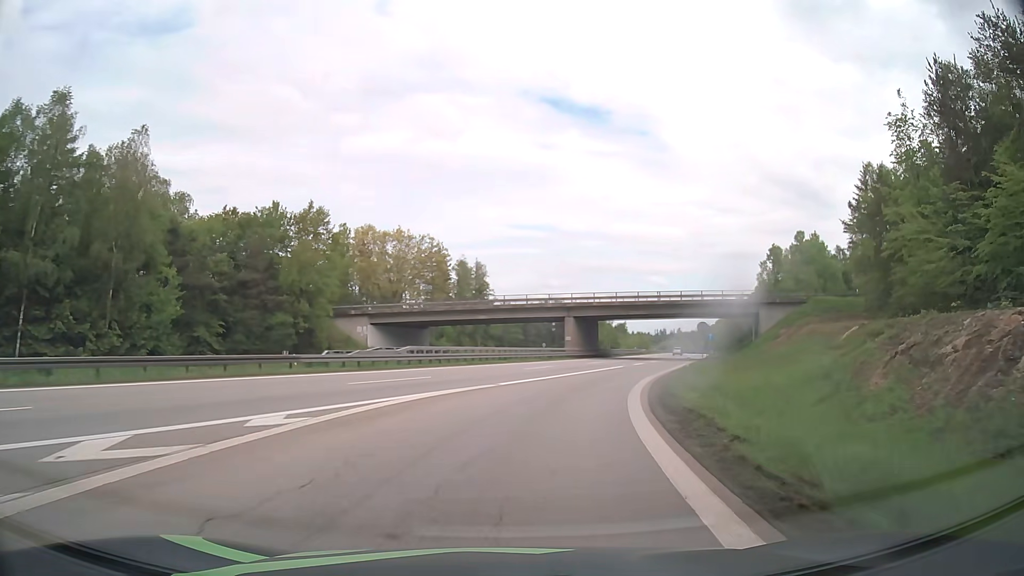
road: motorway_link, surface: asphalt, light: Day
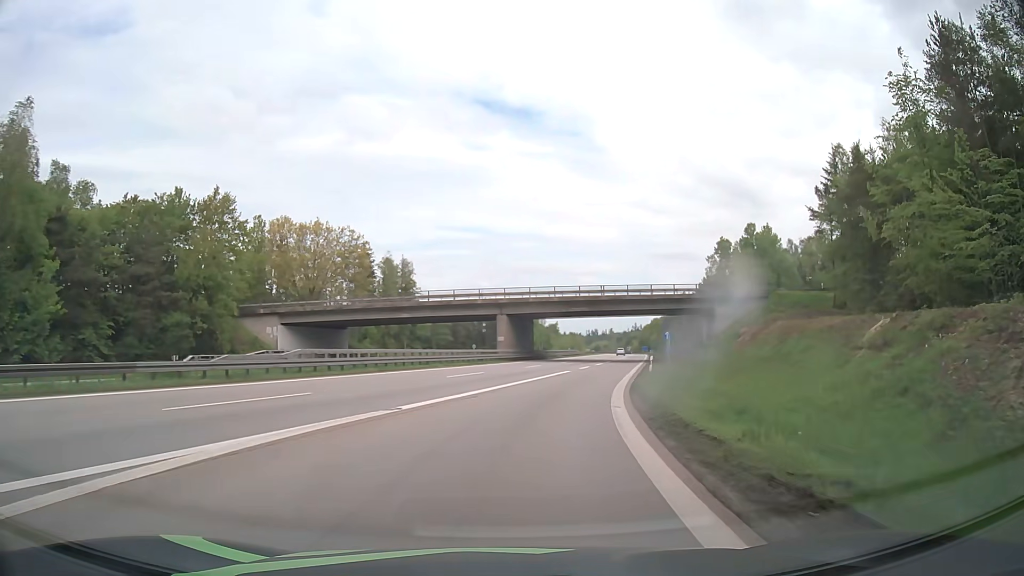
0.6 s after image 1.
(+0.5, +8.4) m; +6°
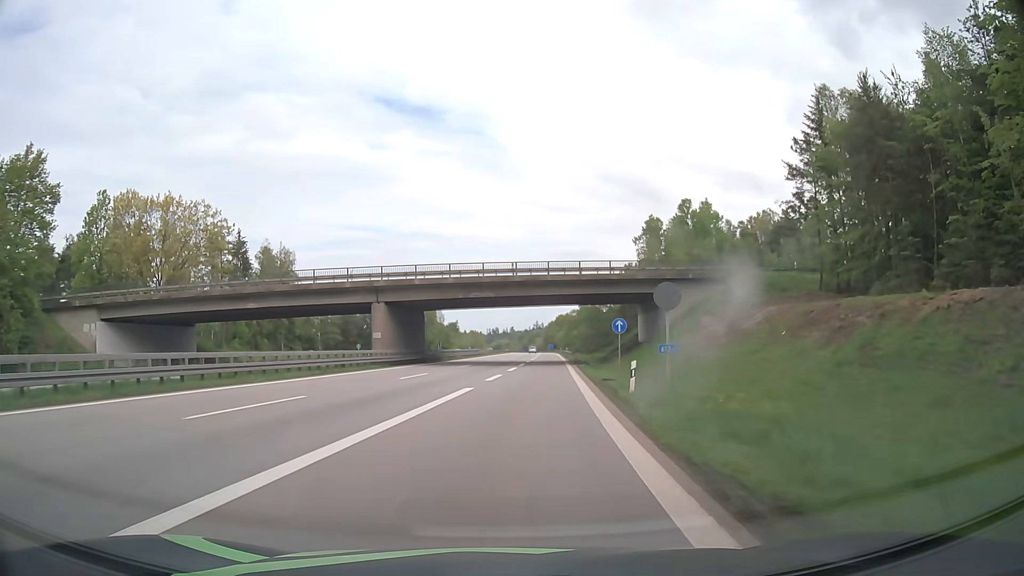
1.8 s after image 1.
(+1.5, +17.9) m; +8°
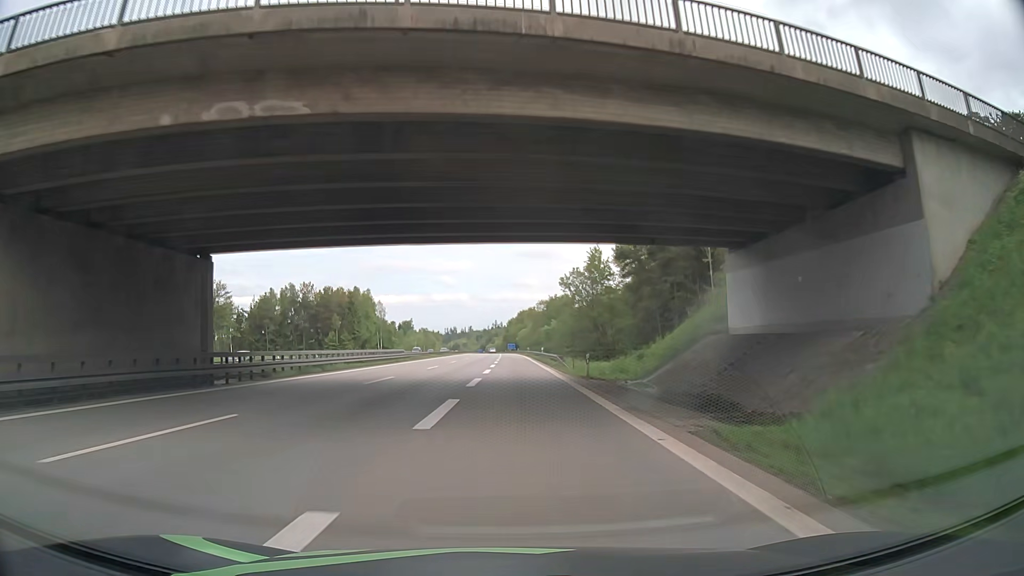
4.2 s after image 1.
(+1.9, +41.1) m; +4°
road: motorway
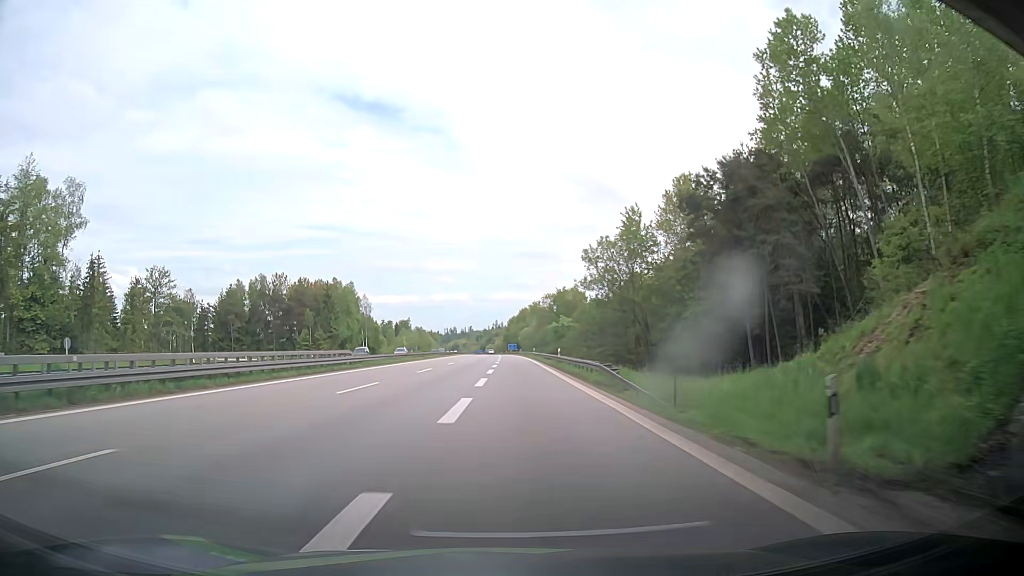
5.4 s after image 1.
(0.0, +23.3) m; -1°
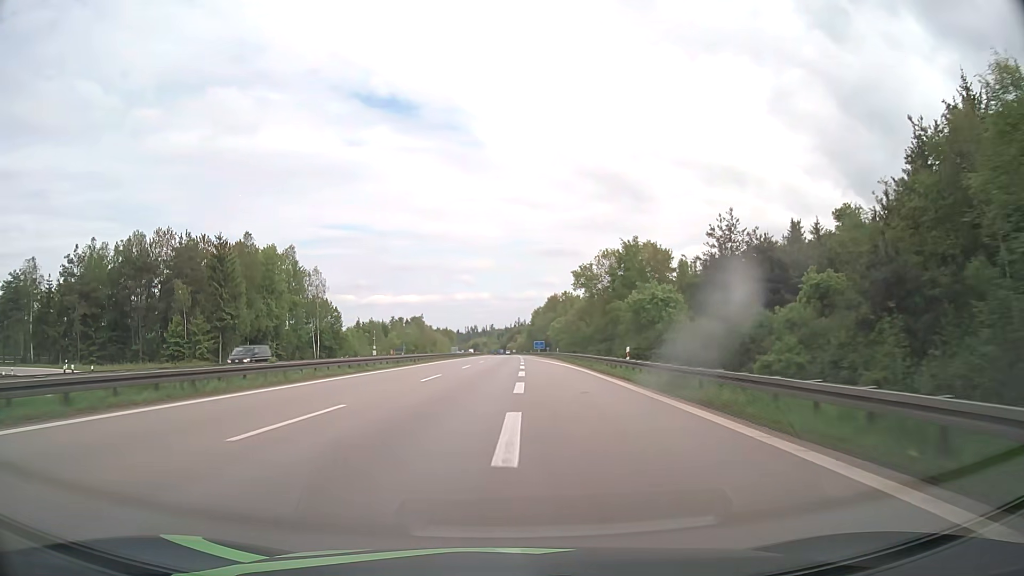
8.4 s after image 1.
(+0.7, +65.3) m; -1°
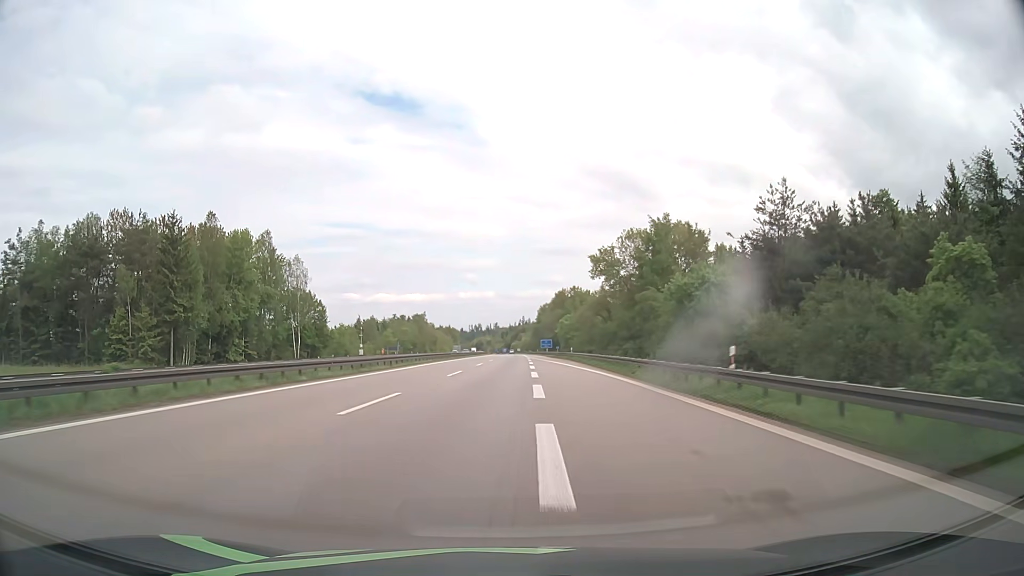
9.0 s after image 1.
(-0.1, +14.2) m; 0°
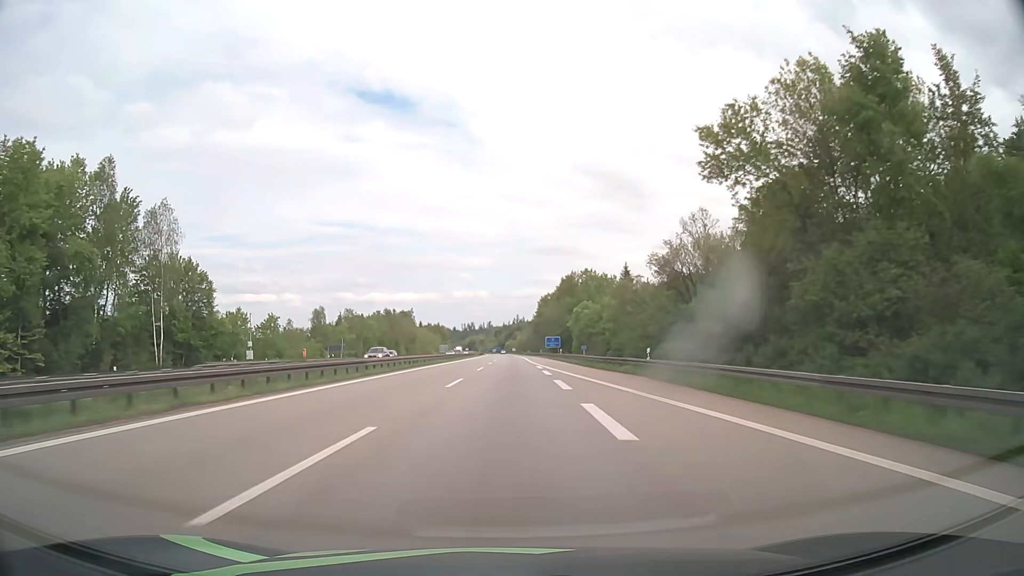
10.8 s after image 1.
(+0.1, +44.3) m; 0°
(0, +10) (0, +20) (0, +30) (0, +40) (0, +50) (0, +60) (0, +70) (0, +80) (0, +90) (0, +100) m
